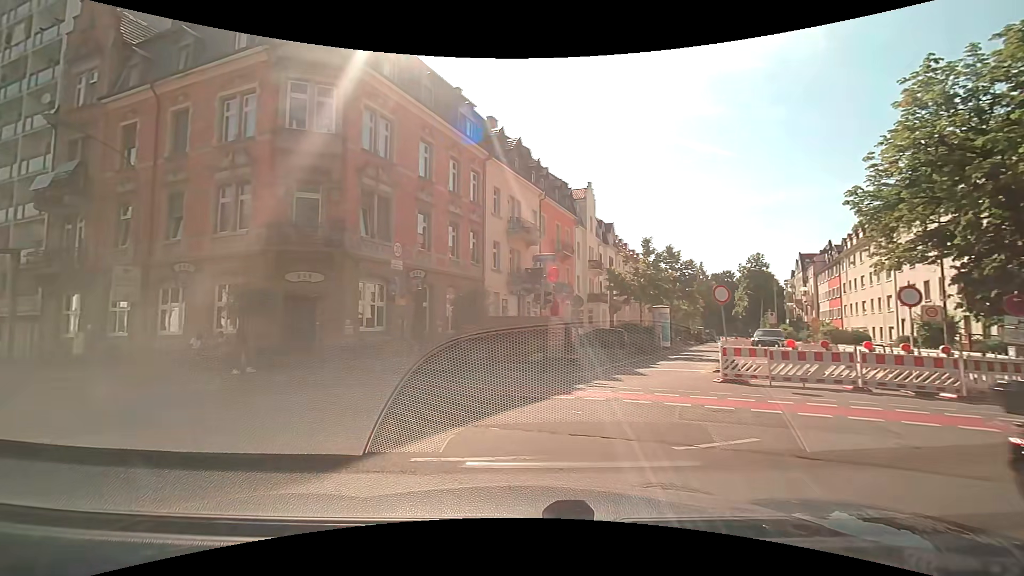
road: residential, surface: asphalt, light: Day
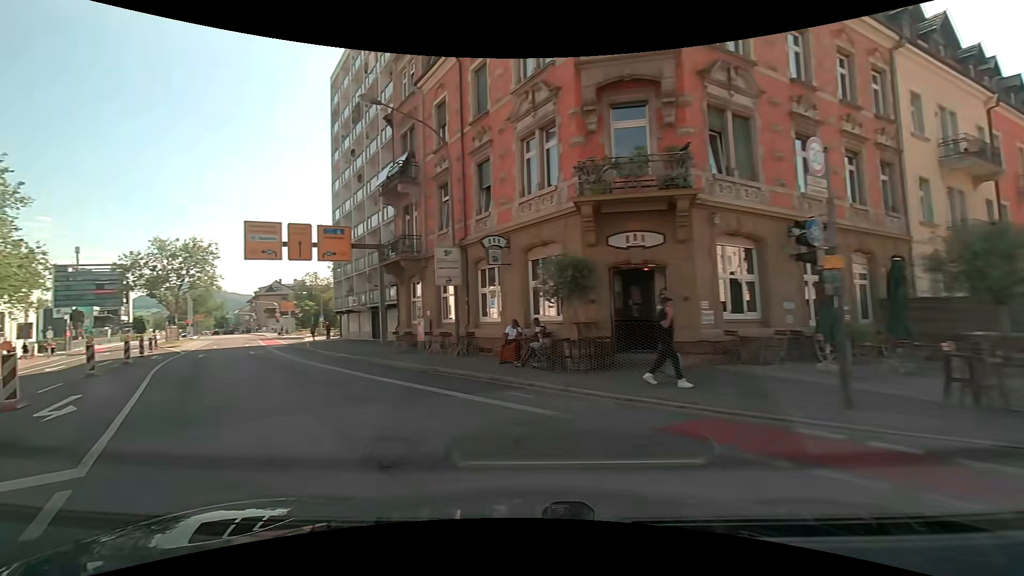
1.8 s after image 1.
(-1.9, +7.2) m; -33°
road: secondary
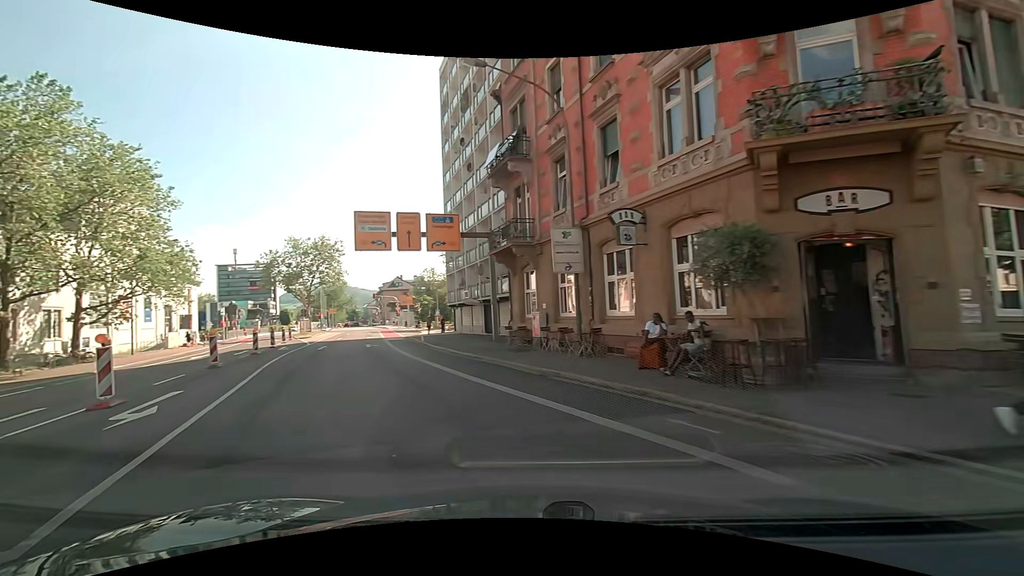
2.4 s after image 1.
(-0.3, +3.0) m; -12°
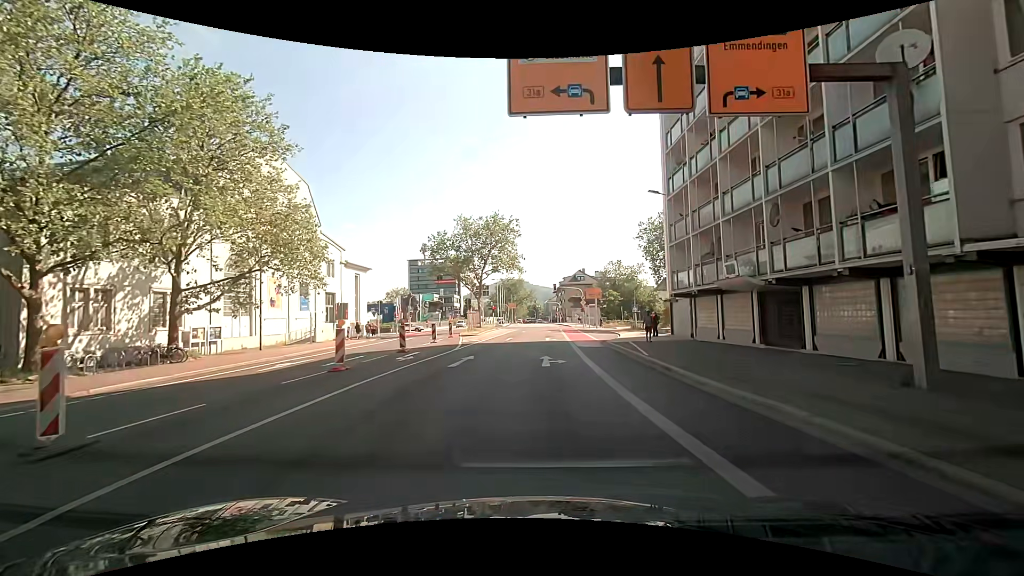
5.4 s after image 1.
(-4.7, +16.3) m; -22°
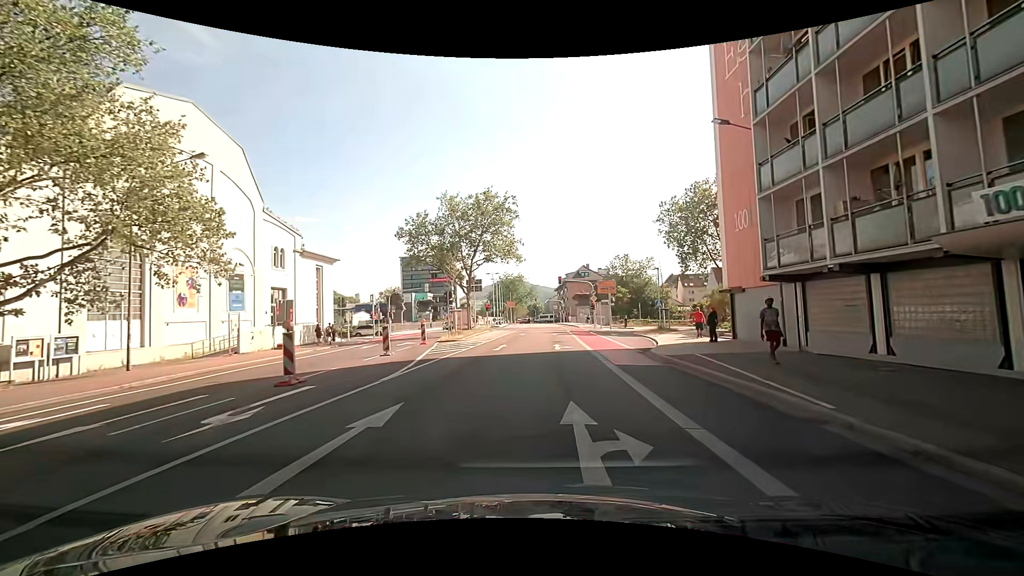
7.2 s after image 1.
(+0.2, +11.3) m; -1°
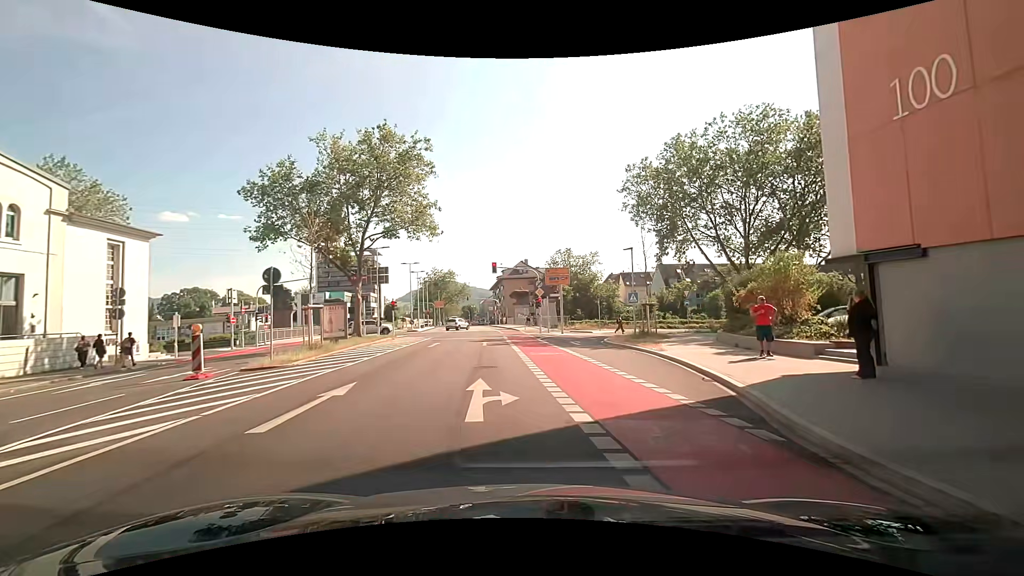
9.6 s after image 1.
(+1.1, +15.8) m; +7°
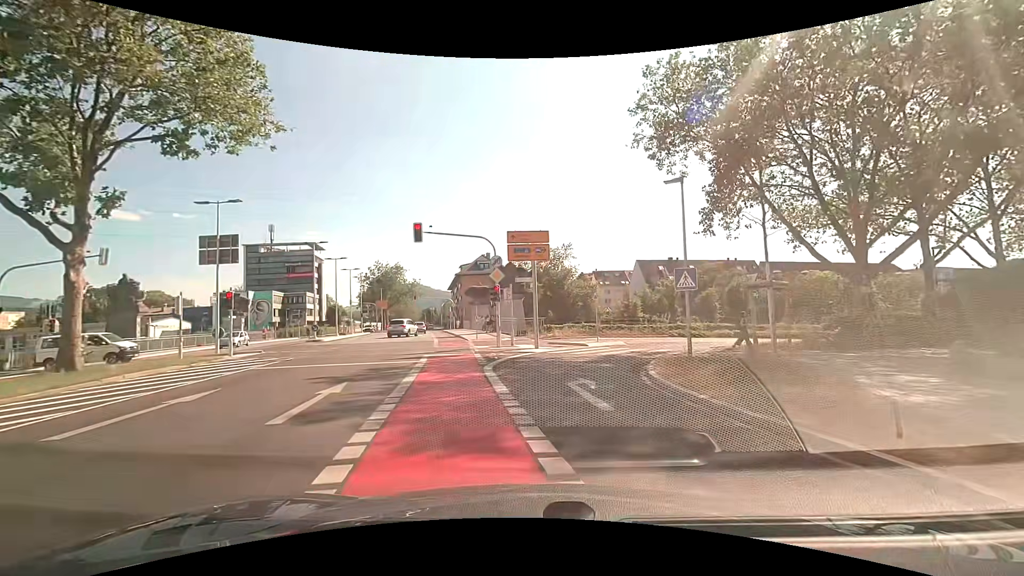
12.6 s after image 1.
(+0.9, +18.3) m; +5°
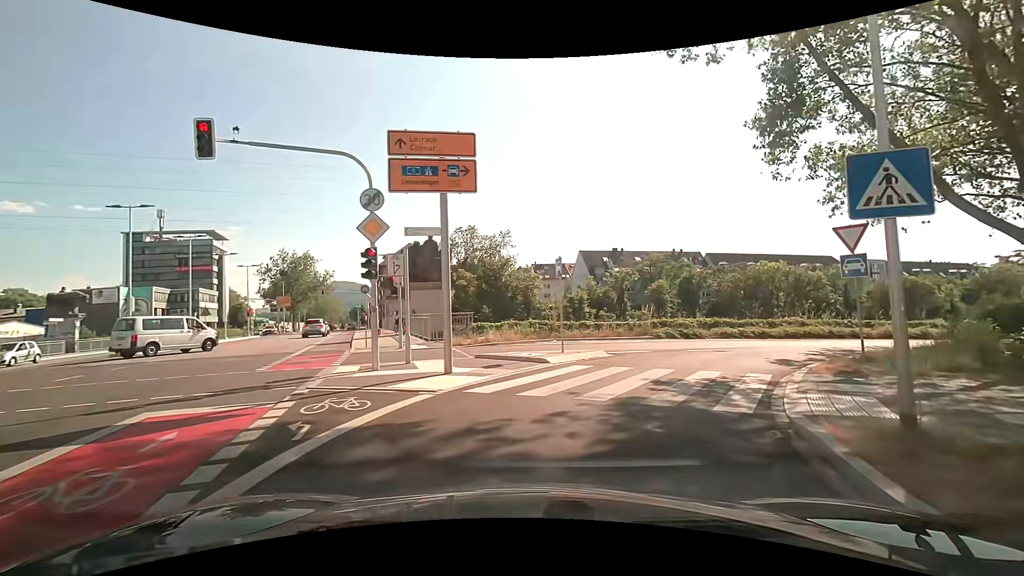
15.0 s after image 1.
(+0.6, +12.0) m; +8°
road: secondary_link
